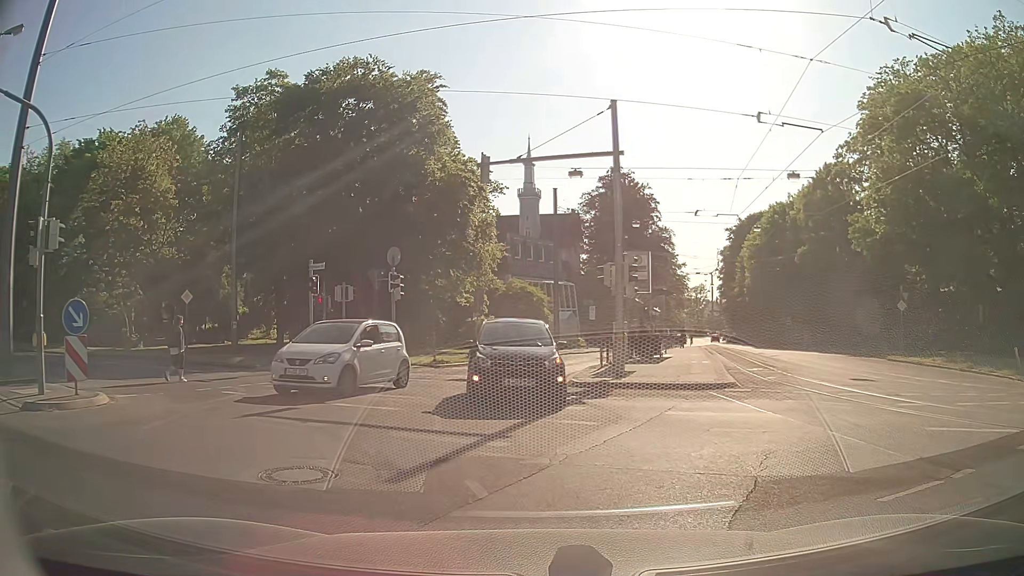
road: tertiary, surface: asphalt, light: Day
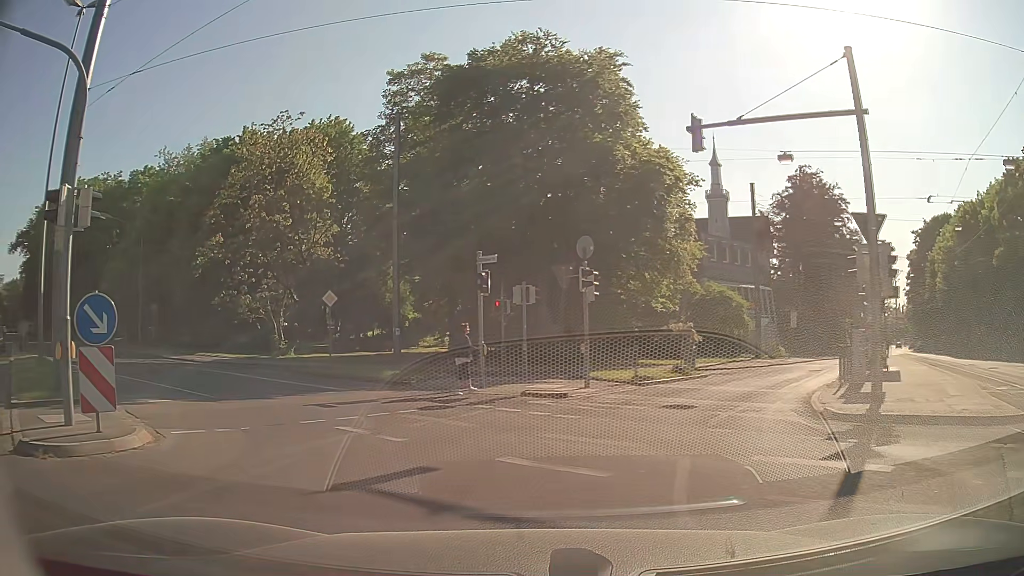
(-0.7, +4.5) m; -17°
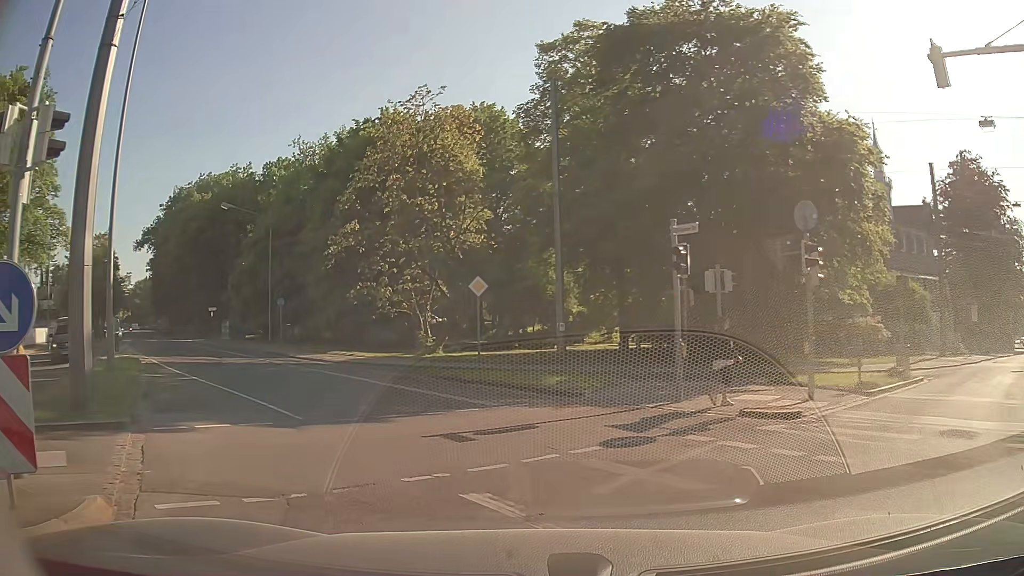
(-0.7, +4.3) m; -16°
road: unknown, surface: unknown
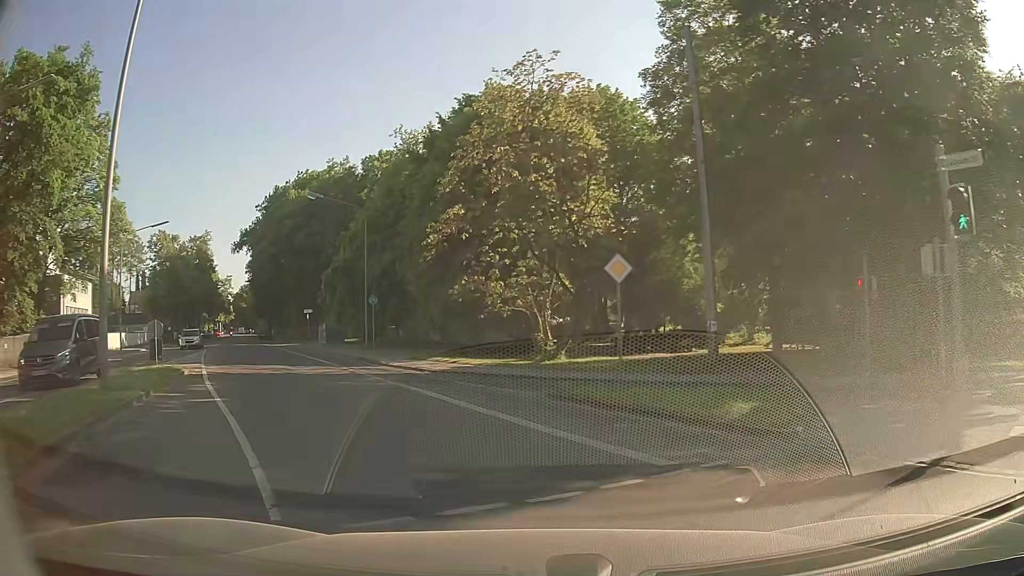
(-0.6, +5.5) m; -10°
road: secondary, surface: asphalt
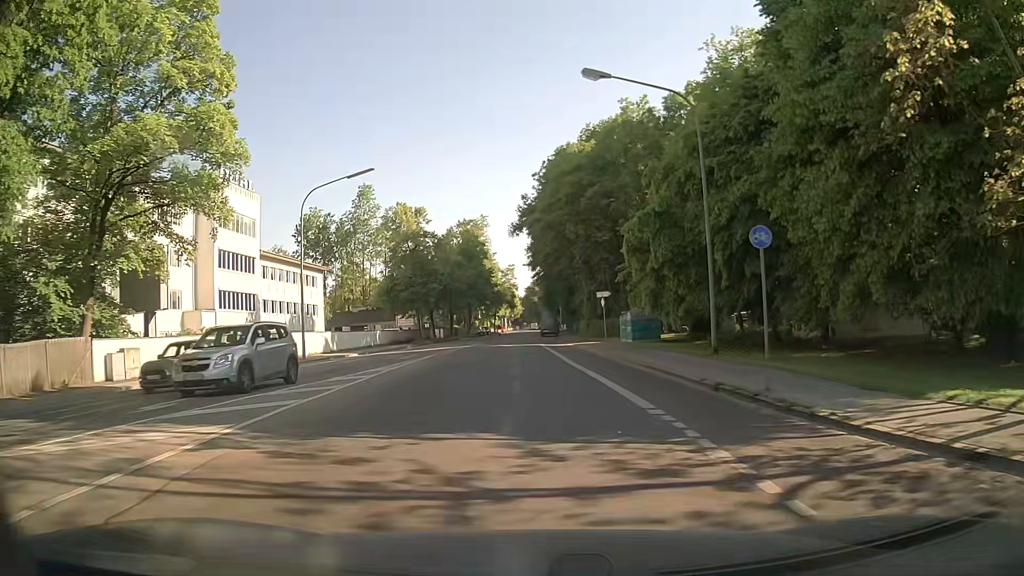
(-6.0, +19.7) m; -27°
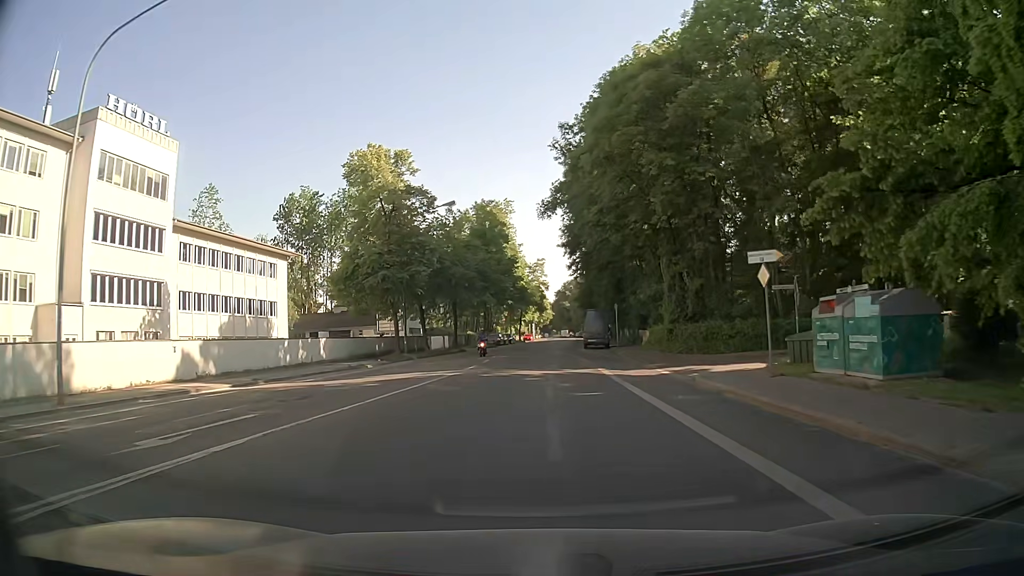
(-1.0, +24.7) m; -3°
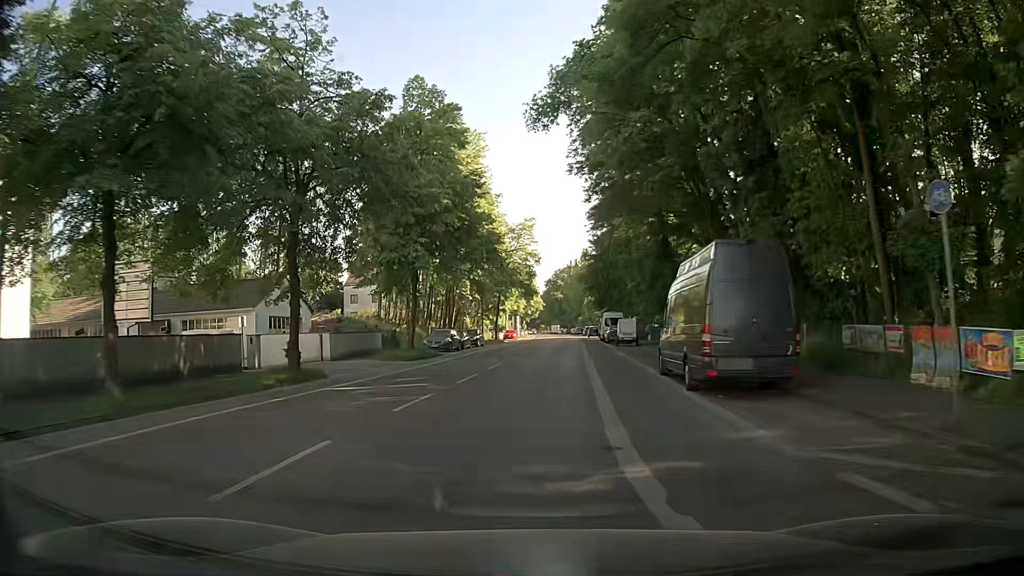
(+0.2, +38.2) m; +1°
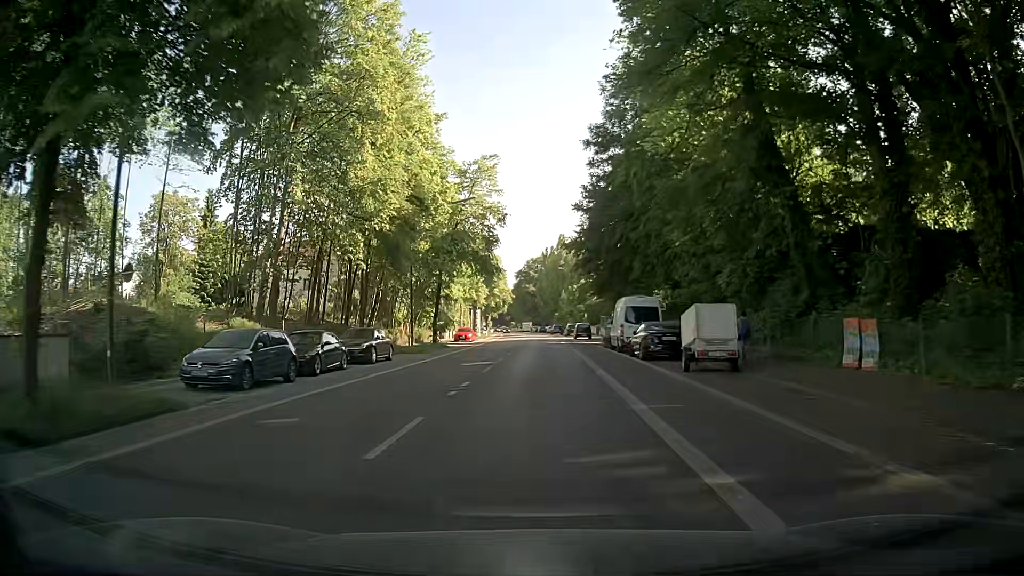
(+0.6, +27.8) m; +3°
(0, +10) (0, +20) (+1, +30) (+1, +40) (+1, +50) (+1, +60) (+1, +70) (+1, +80) (+1, +90) (+1, +100) m
